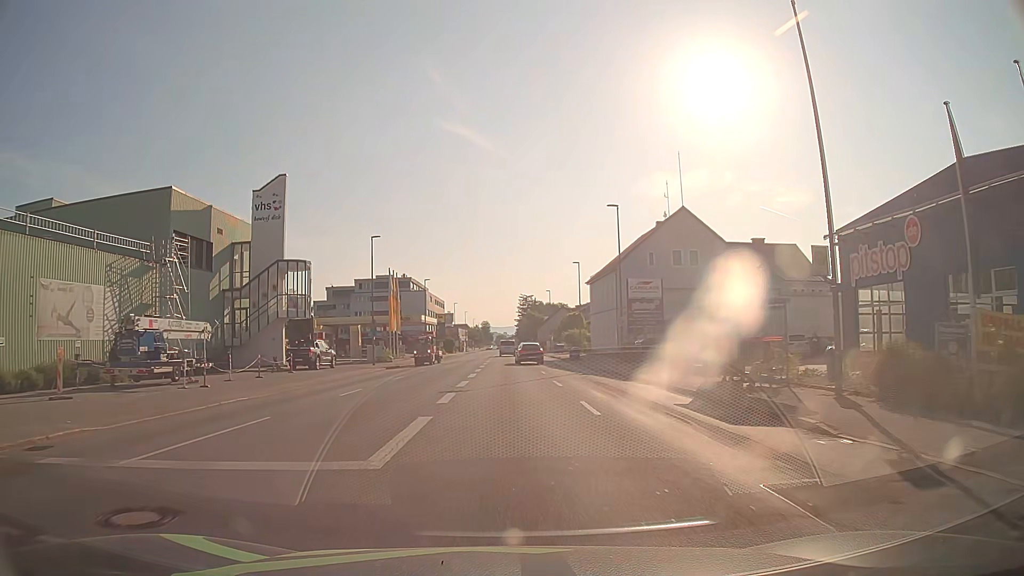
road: tertiary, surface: asphalt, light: Day
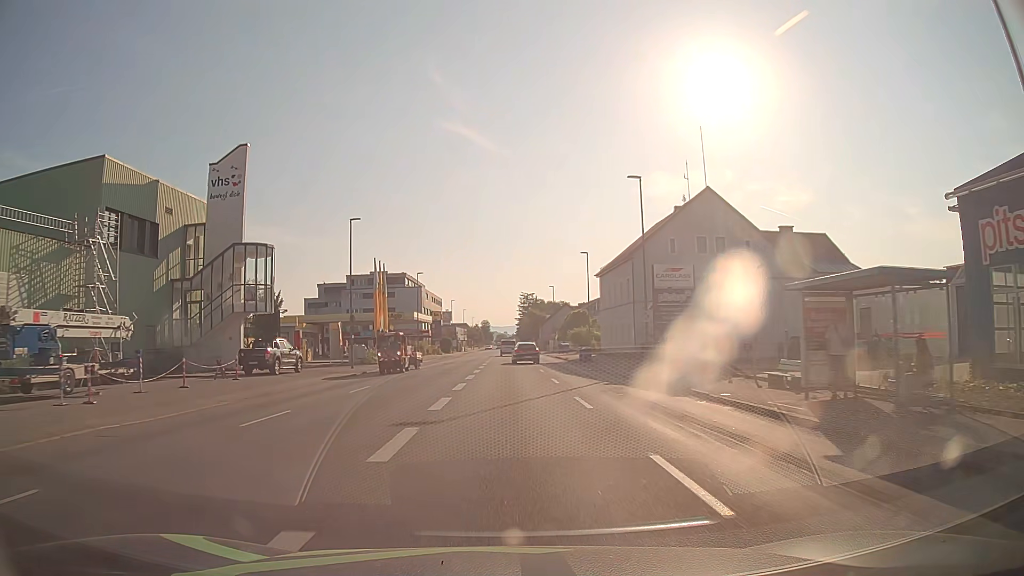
(+0.1, +7.8) m; 0°
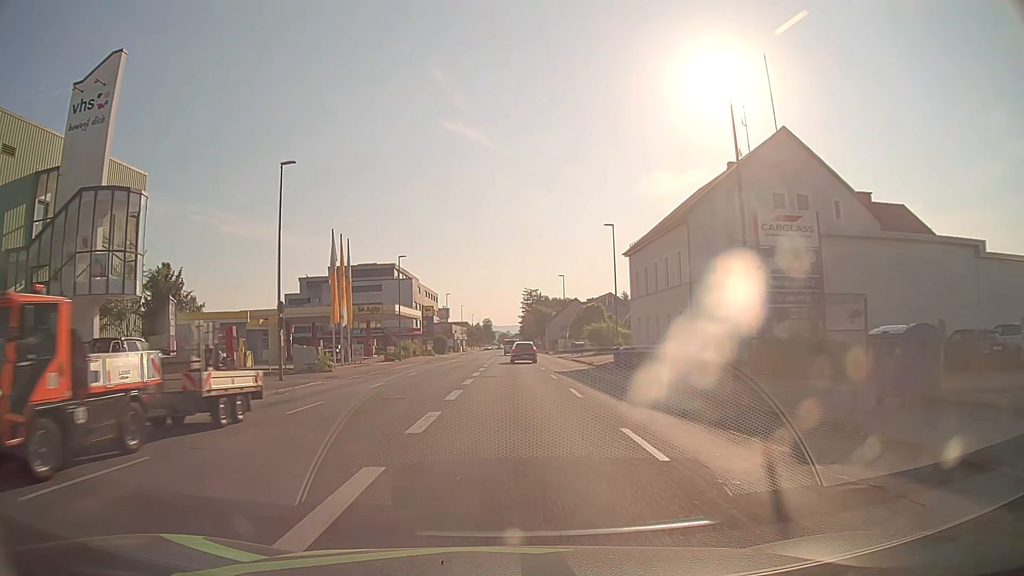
(0.0, +15.6) m; 0°
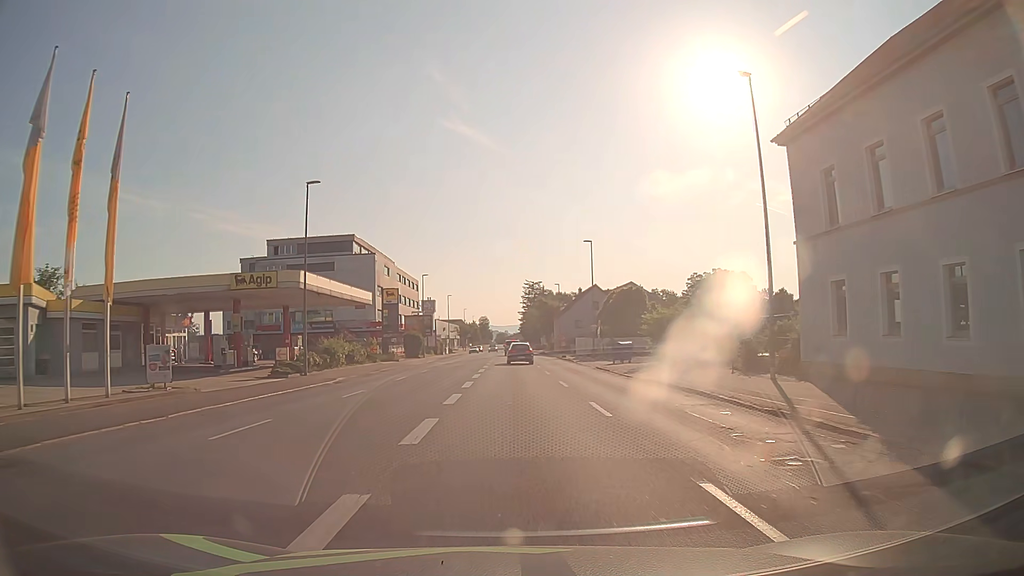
(0.0, +31.2) m; +1°
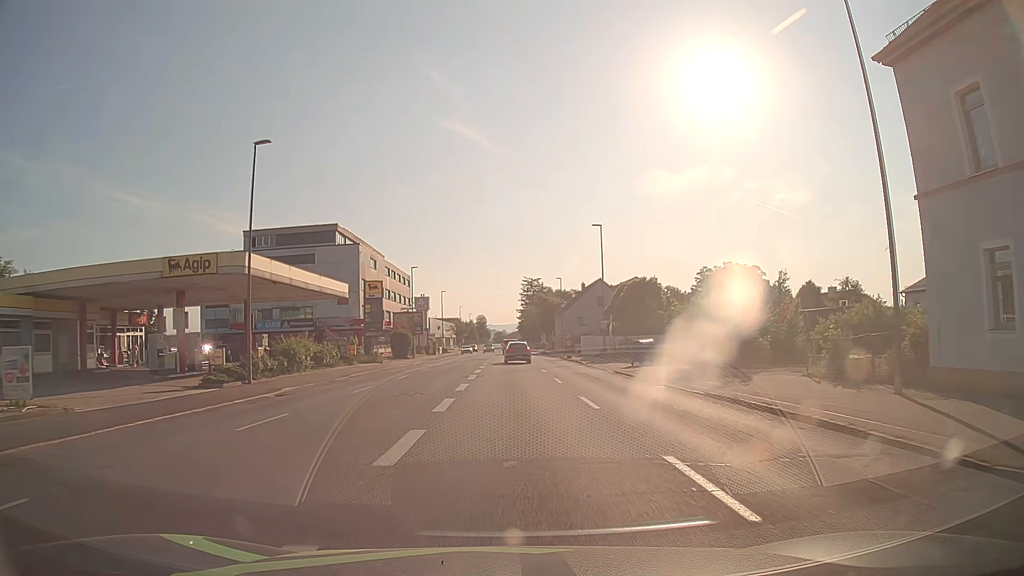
(-0.1, +7.7) m; -1°
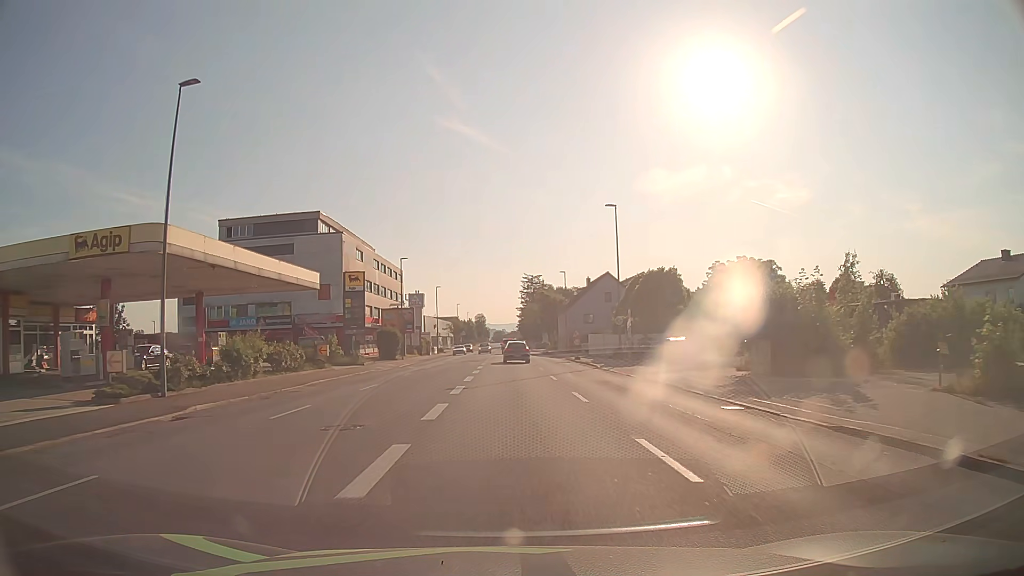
(0.0, +7.4) m; 0°
(0, +10) (0, +20) (0, +30) (0, +40) (0, +50) (0, +60) (0, +70) (0, +80) (0, +90) (0, +100) m
